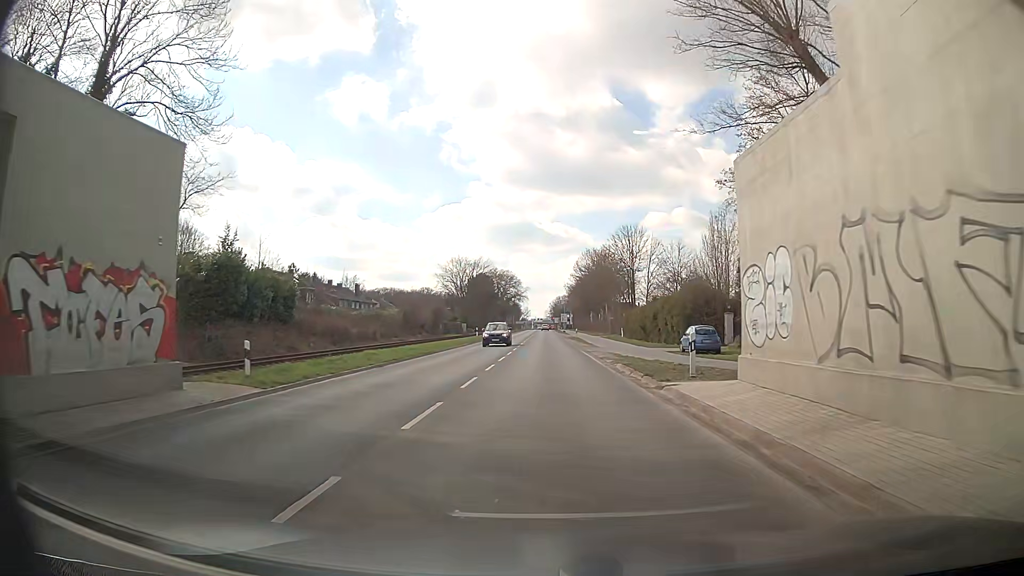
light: Day
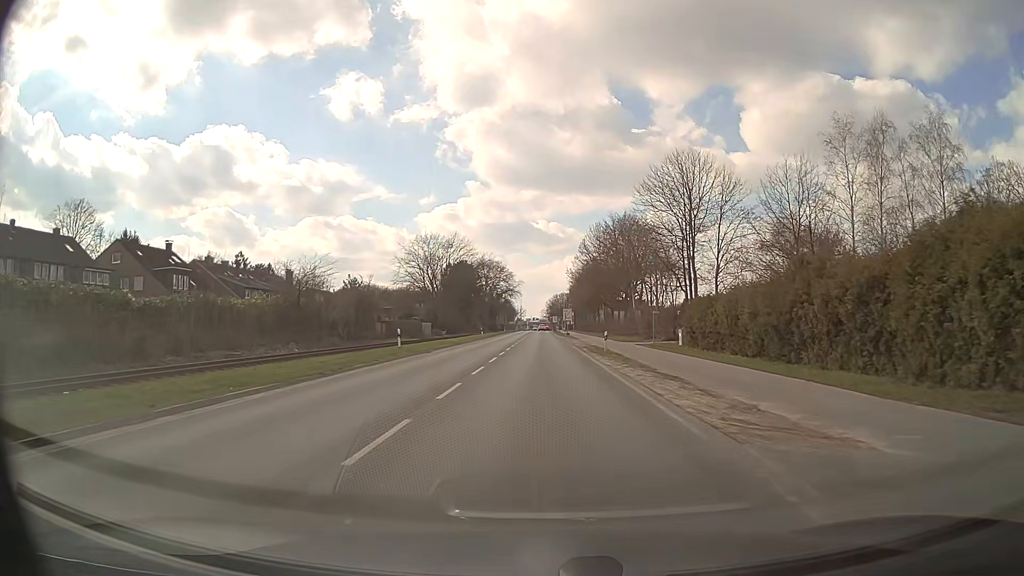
(-0.1, +38.7) m; 0°
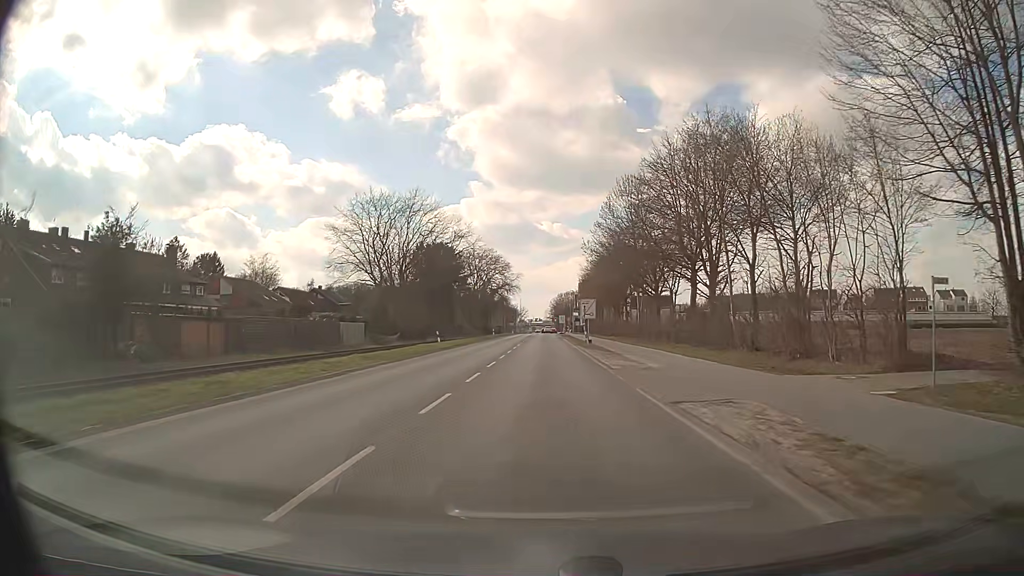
(-0.1, +38.5) m; 0°
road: secondary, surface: asphalt
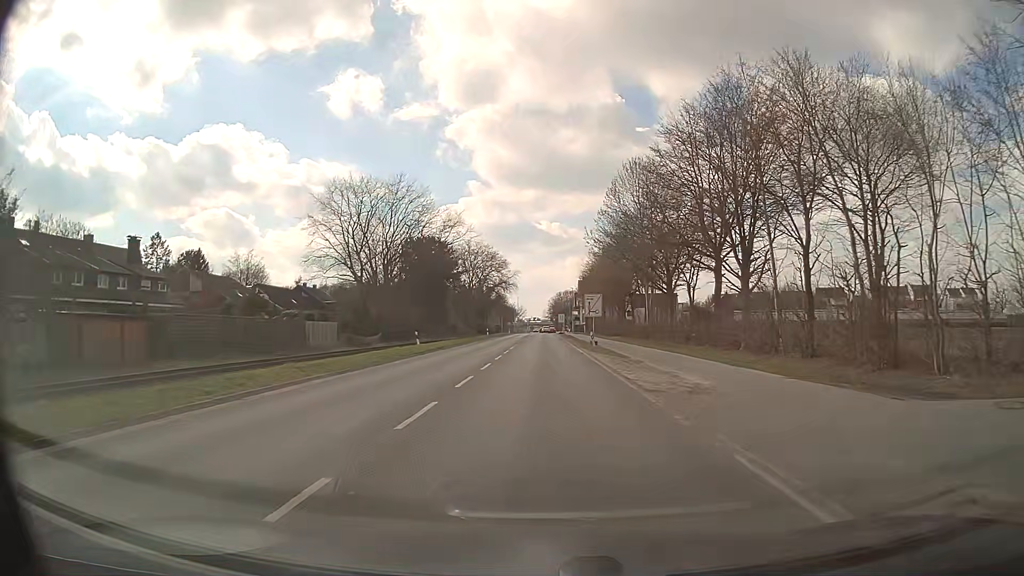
(0.0, +7.7) m; 0°
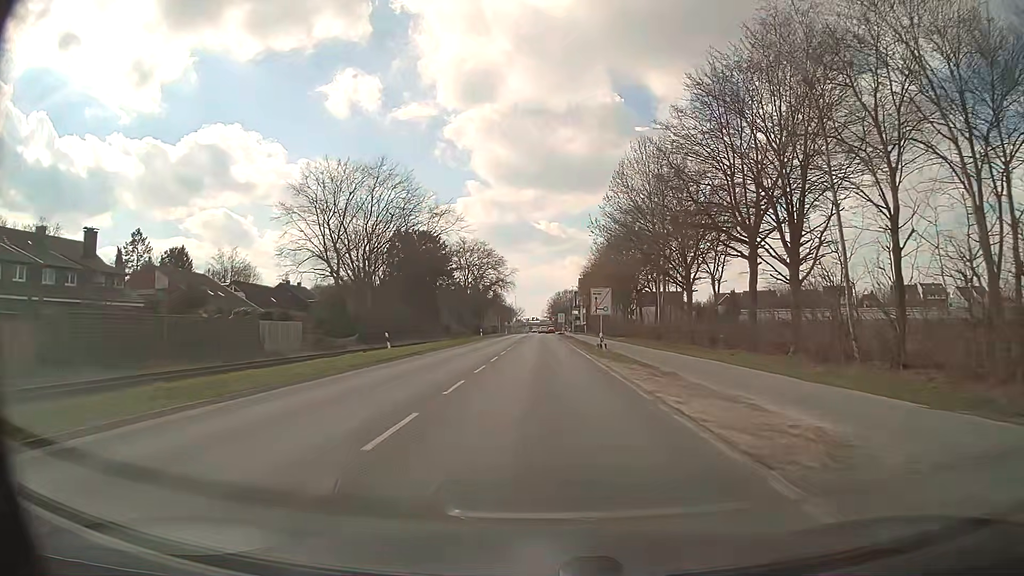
(0.0, +7.6) m; 0°
